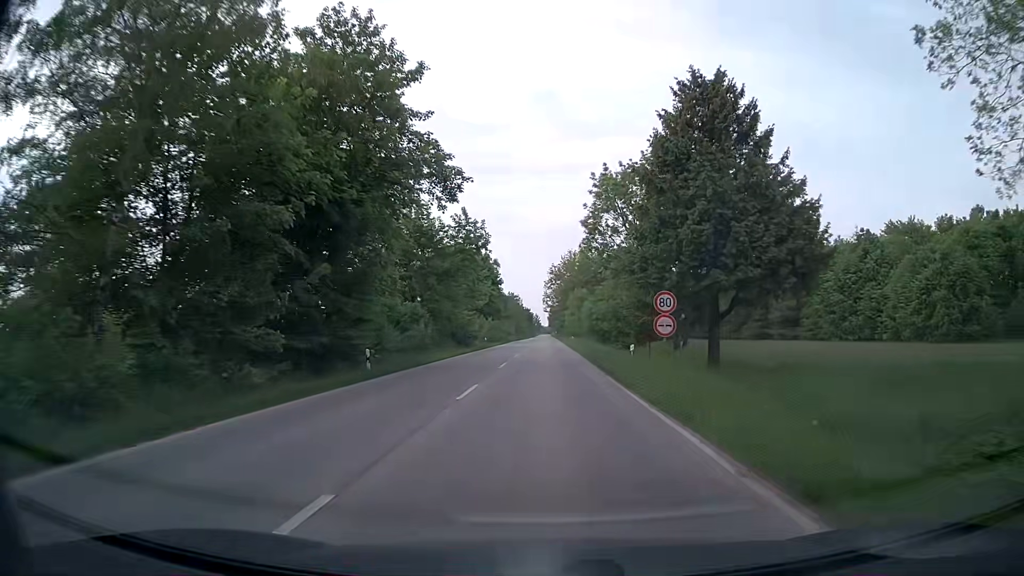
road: secondary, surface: asphalt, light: Day
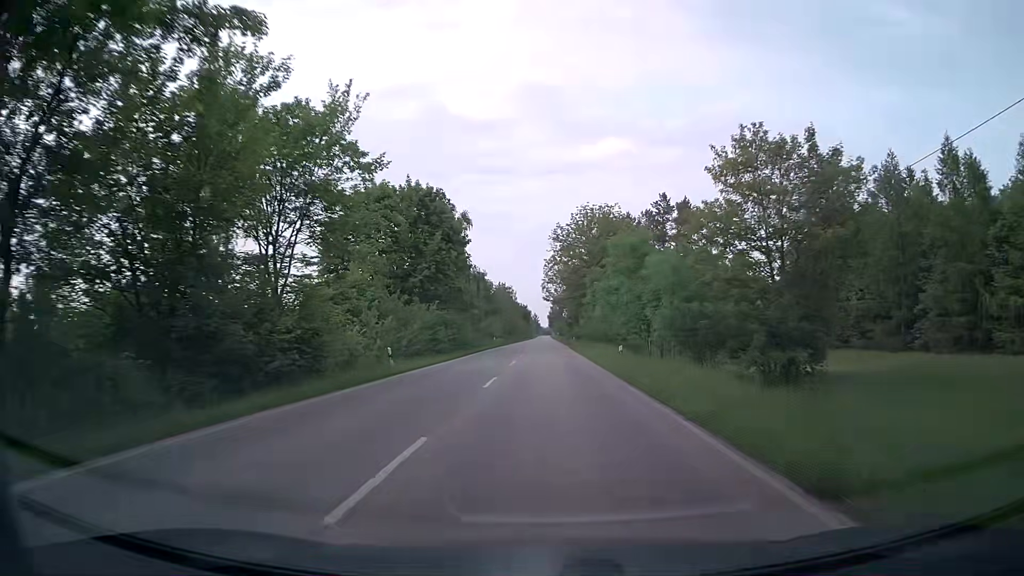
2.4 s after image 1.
(+0.1, +44.7) m; 0°
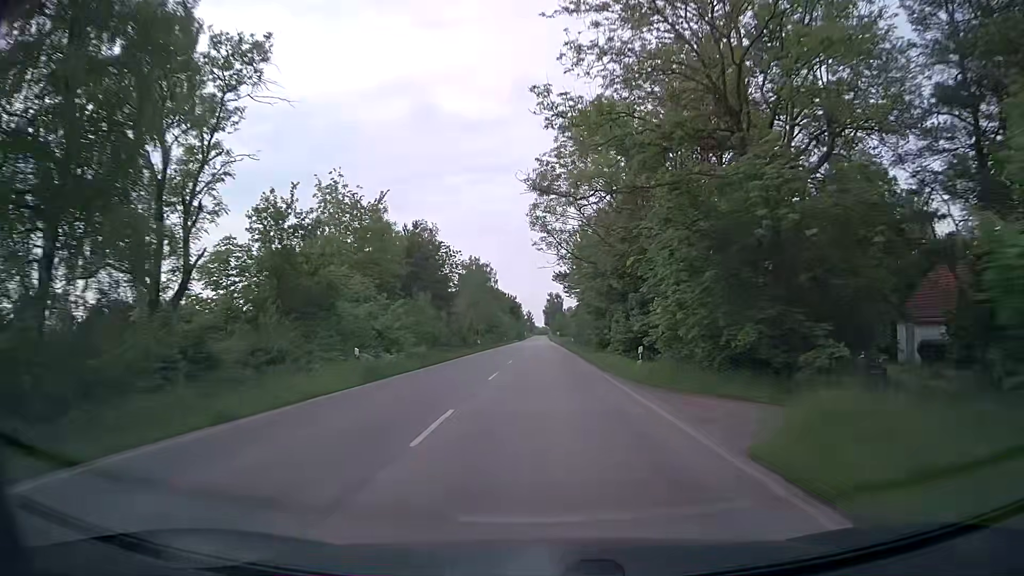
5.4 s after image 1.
(+0.6, +56.7) m; +1°
(0, +10) (0, +20) (0, +30) (0, +40) (0, +50) (0, +60) (0, +70) (0, +80) (0, +90) (0, +100) m
